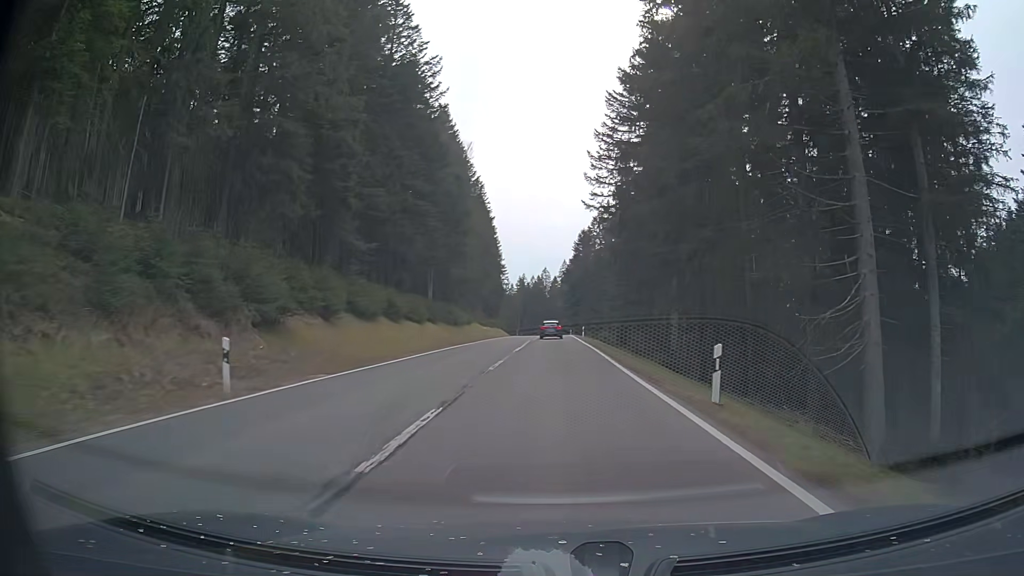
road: primary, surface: asphalt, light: Day
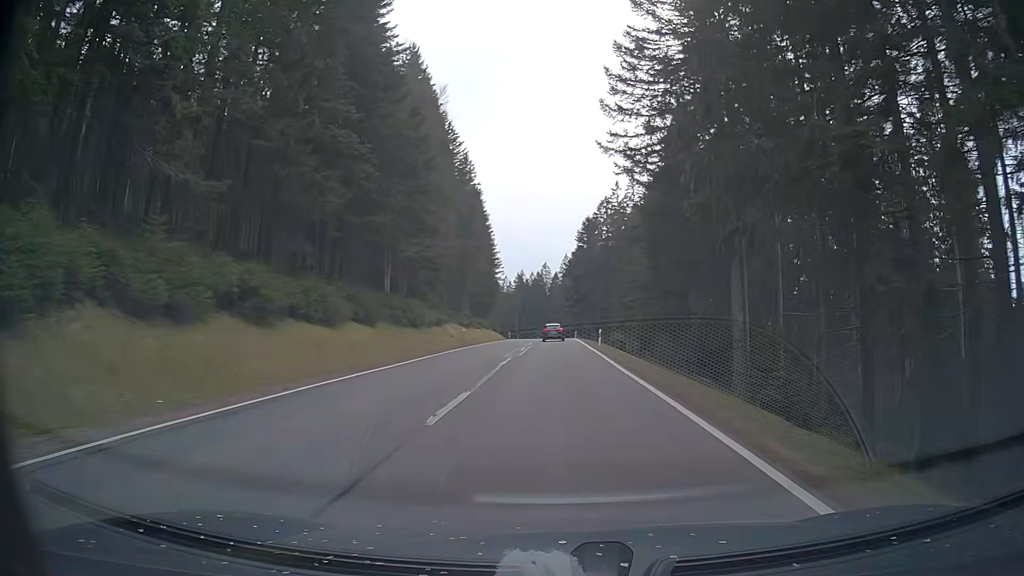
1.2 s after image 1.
(0.0, +21.2) m; +1°
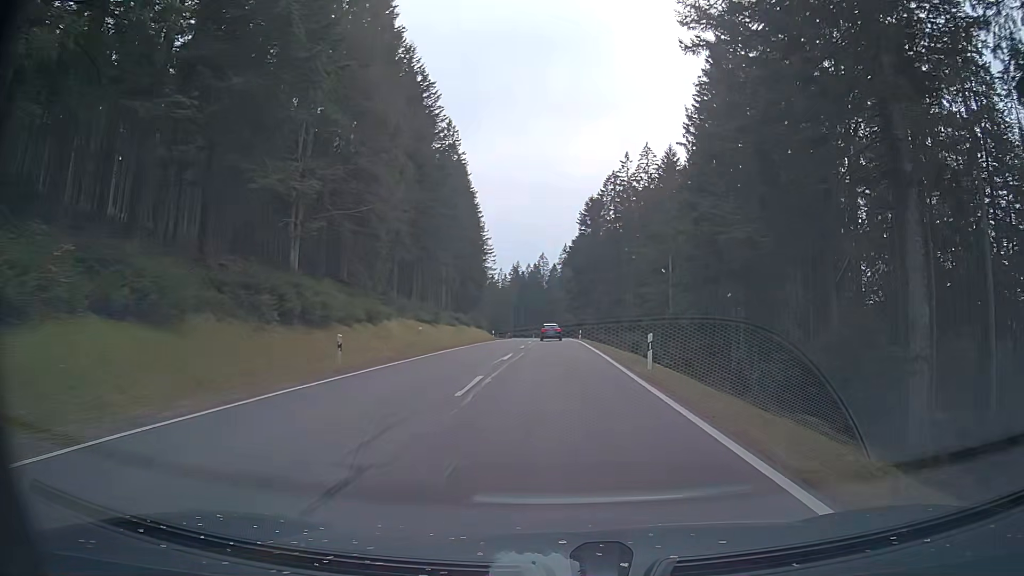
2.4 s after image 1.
(-0.3, +21.5) m; 0°
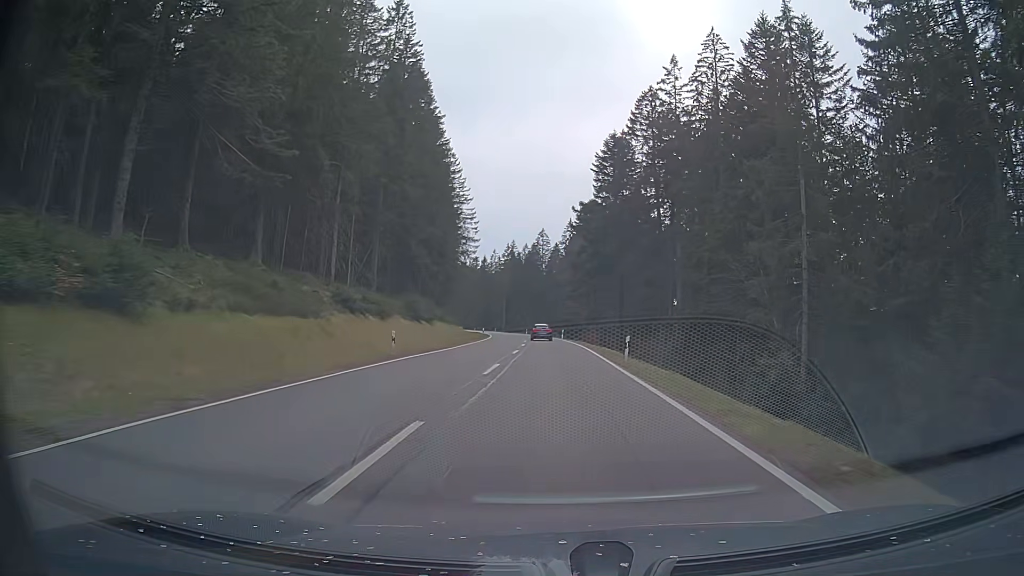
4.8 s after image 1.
(-0.1, +43.5) m; 0°
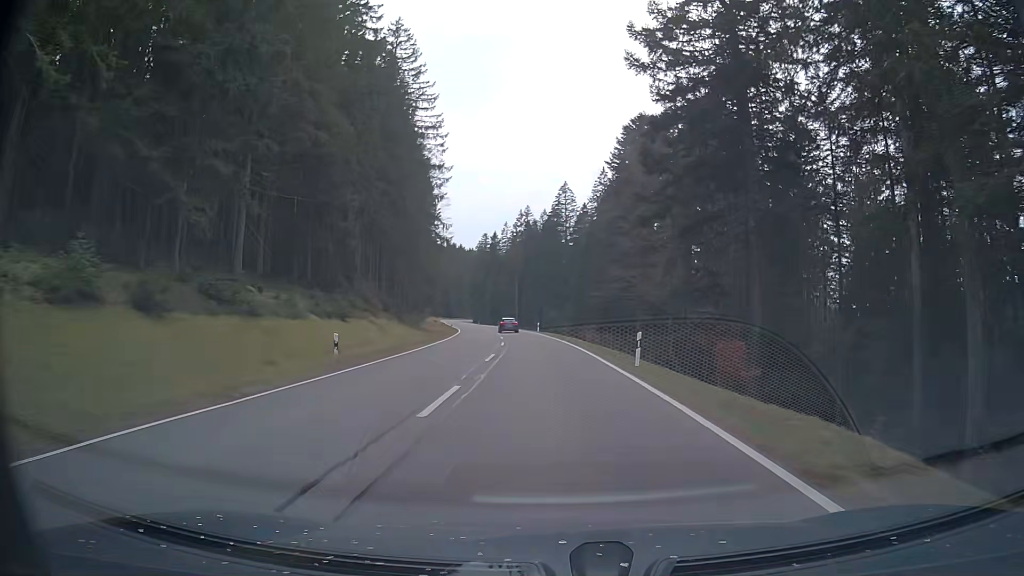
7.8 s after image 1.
(-0.1, +55.9) m; -2°
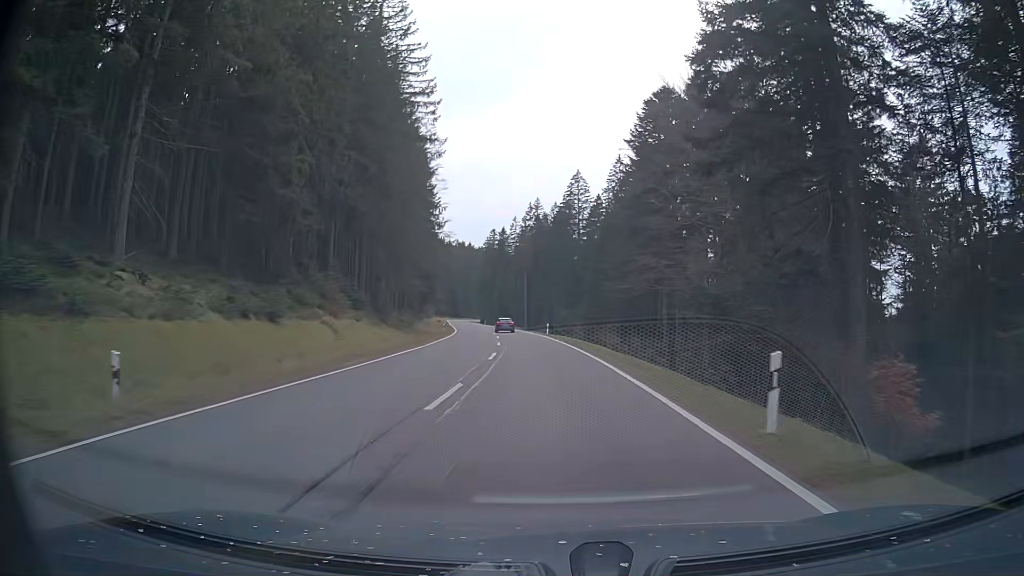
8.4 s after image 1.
(-0.1, +11.4) m; 0°
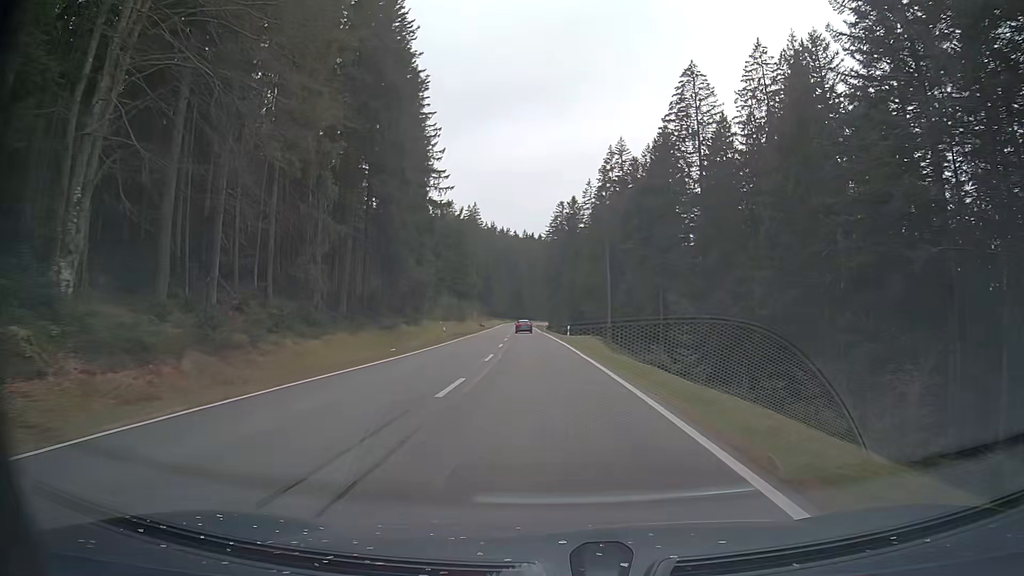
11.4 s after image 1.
(-3.8, +58.6) m; -8°
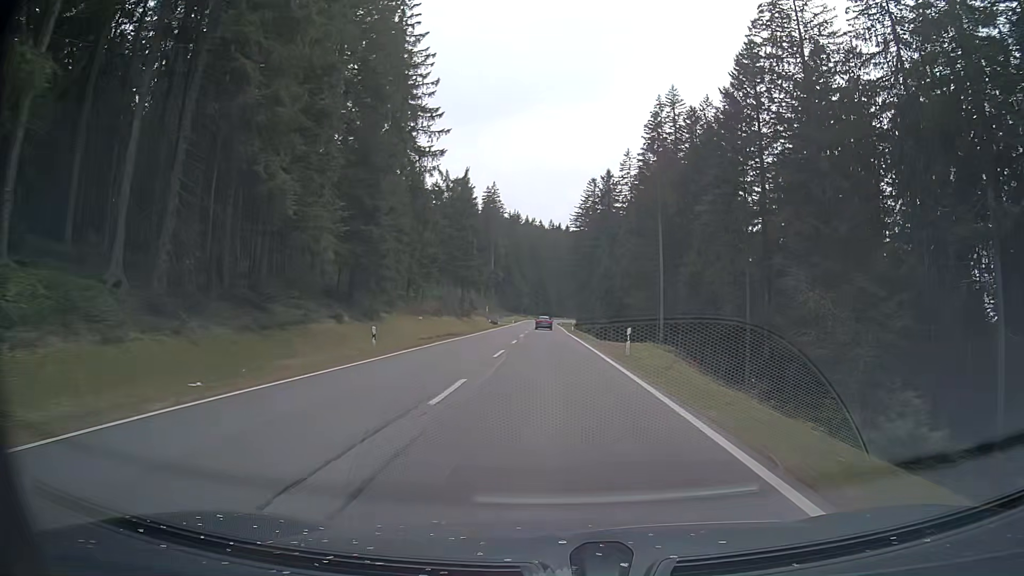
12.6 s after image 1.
(-0.6, +25.8) m; -2°
(0, +10) (0, +20) (0, +30) (0, +40) (-1, +50) (-1, +60) (-1, +70) (-1, +80) (-1, +90) (-1, +100) m
